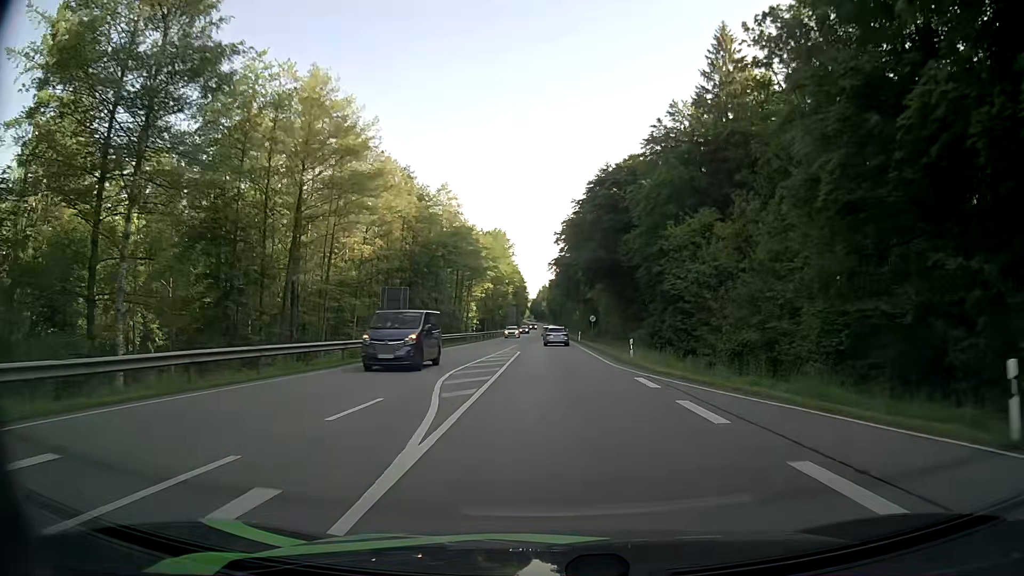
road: secondary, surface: asphalt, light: Day
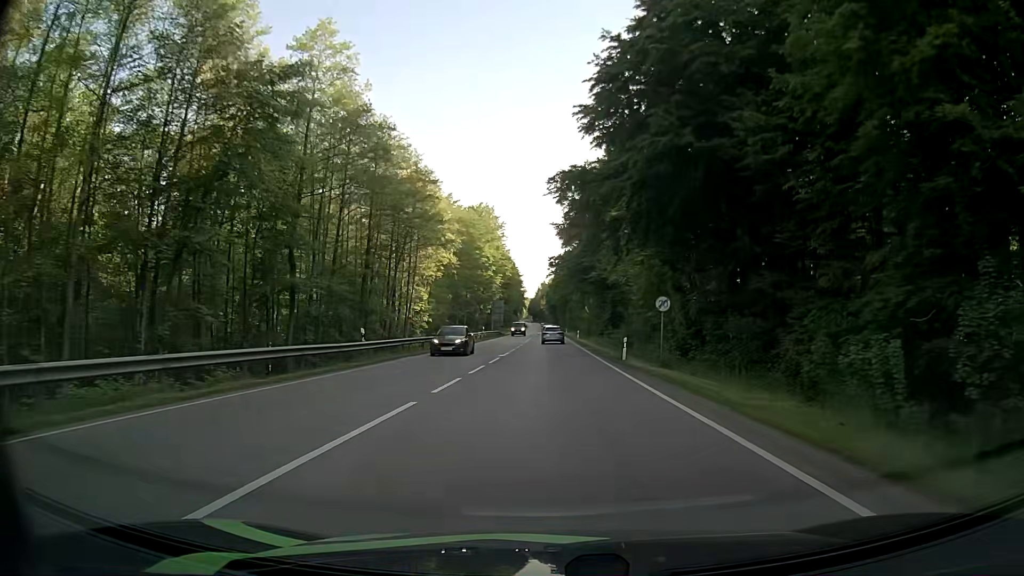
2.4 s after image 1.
(+0.1, +42.8) m; 0°
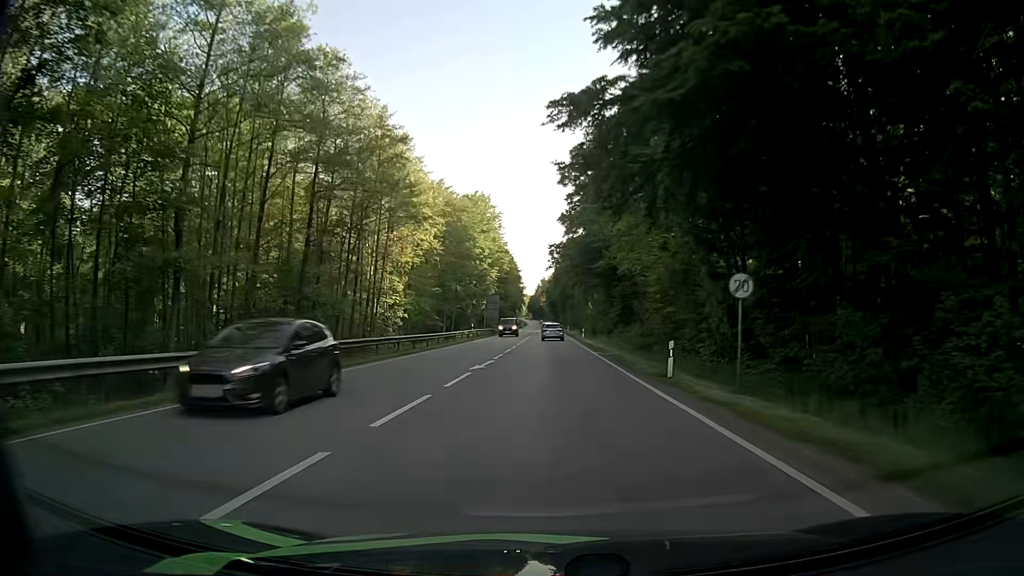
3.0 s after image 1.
(0.0, +11.1) m; 0°
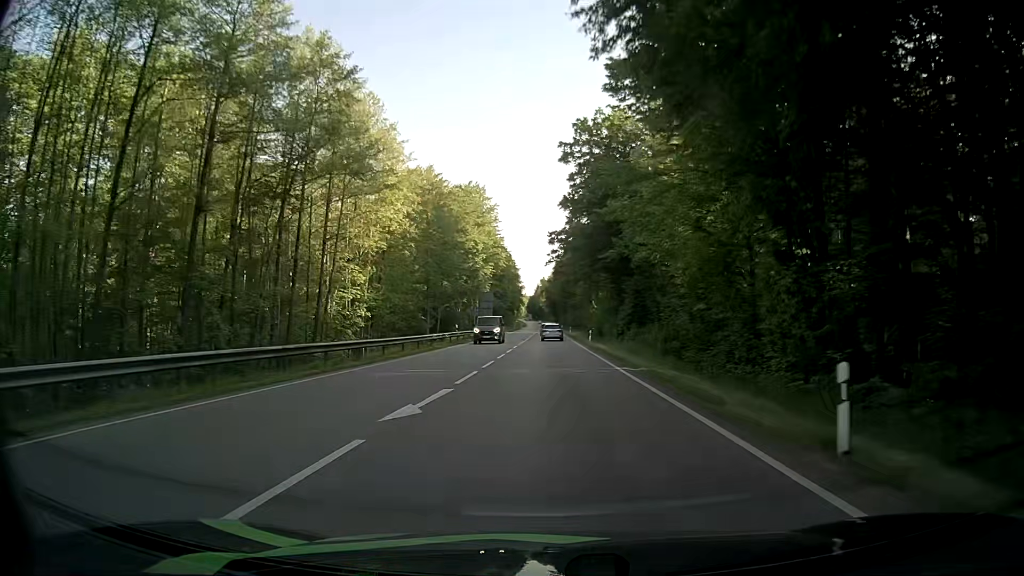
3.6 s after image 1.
(0.0, +11.1) m; -1°
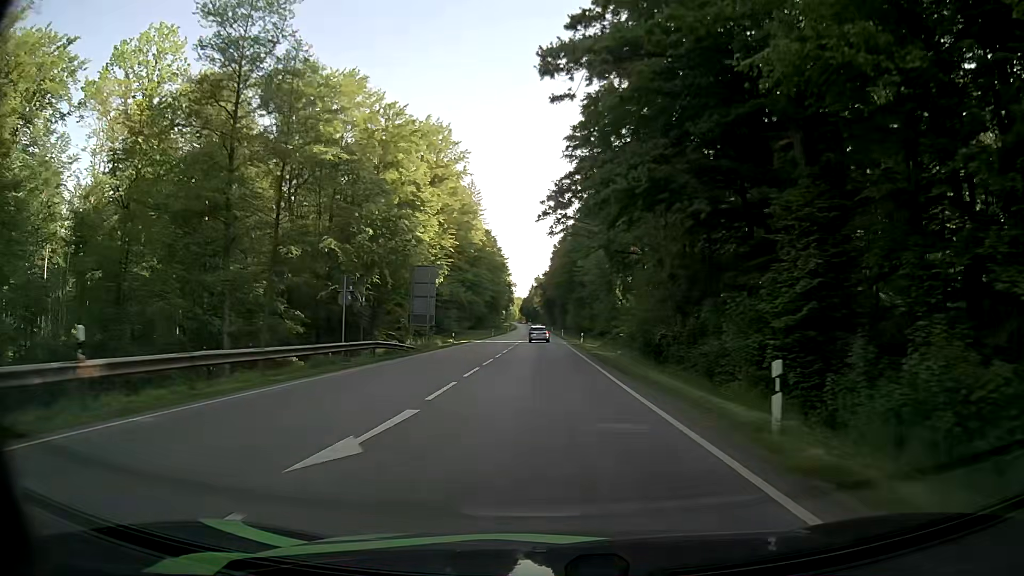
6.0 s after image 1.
(+0.7, +45.2) m; +1°
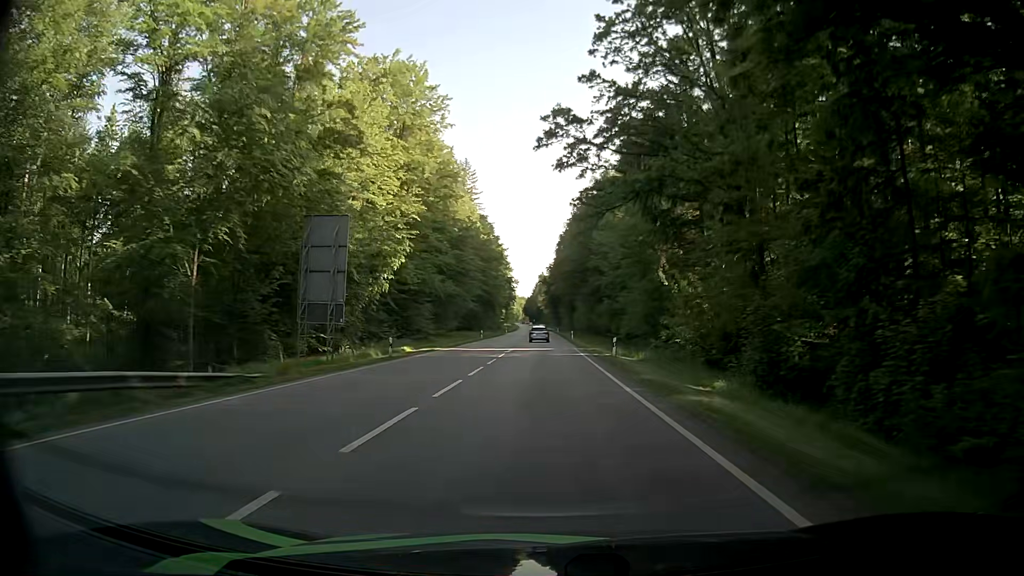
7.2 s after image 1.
(-0.1, +23.4) m; 0°
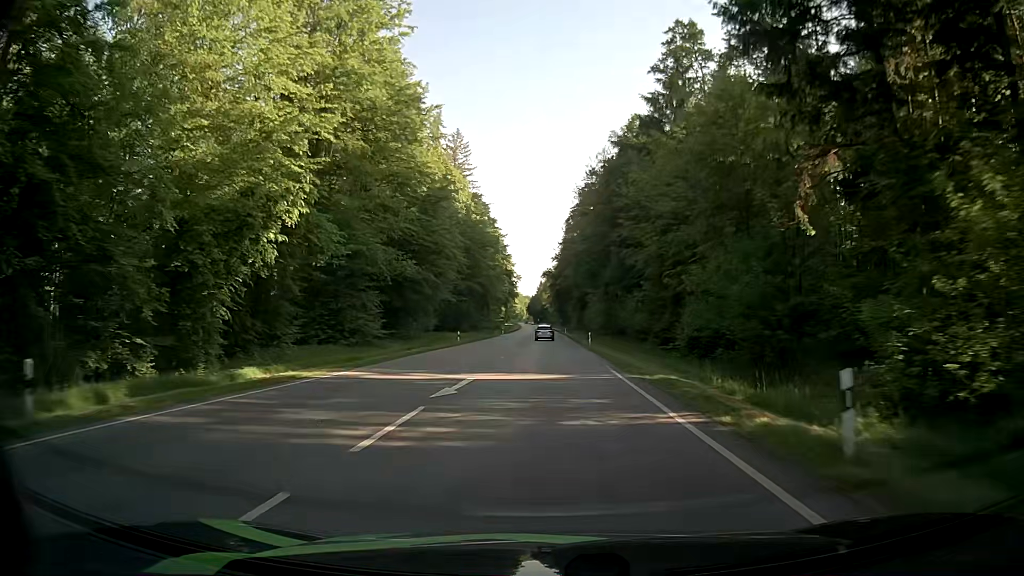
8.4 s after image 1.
(-0.2, +24.1) m; -1°
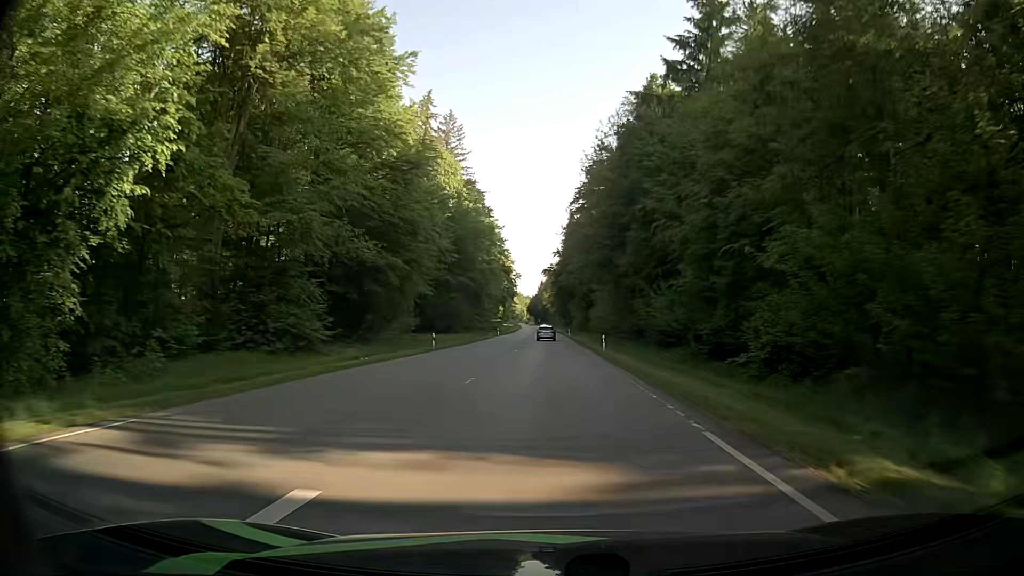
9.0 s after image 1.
(0.0, +12.4) m; 0°
(0, +10) (0, +20) (0, +30) (0, +40) (0, +50) (0, +60) (0, +70) (0, +80) (0, +90) (0, +100) m
